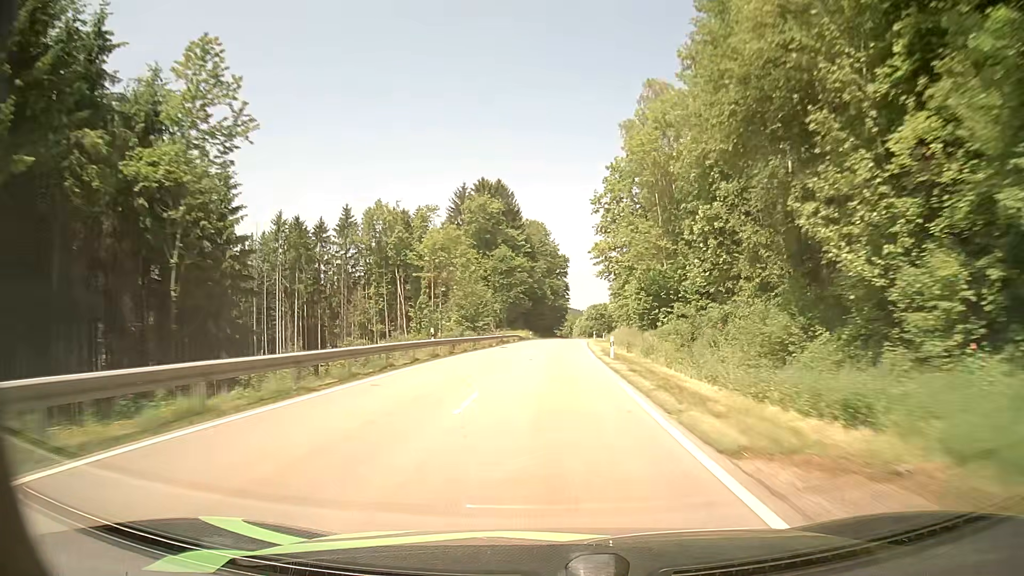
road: secondary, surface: asphalt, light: Day
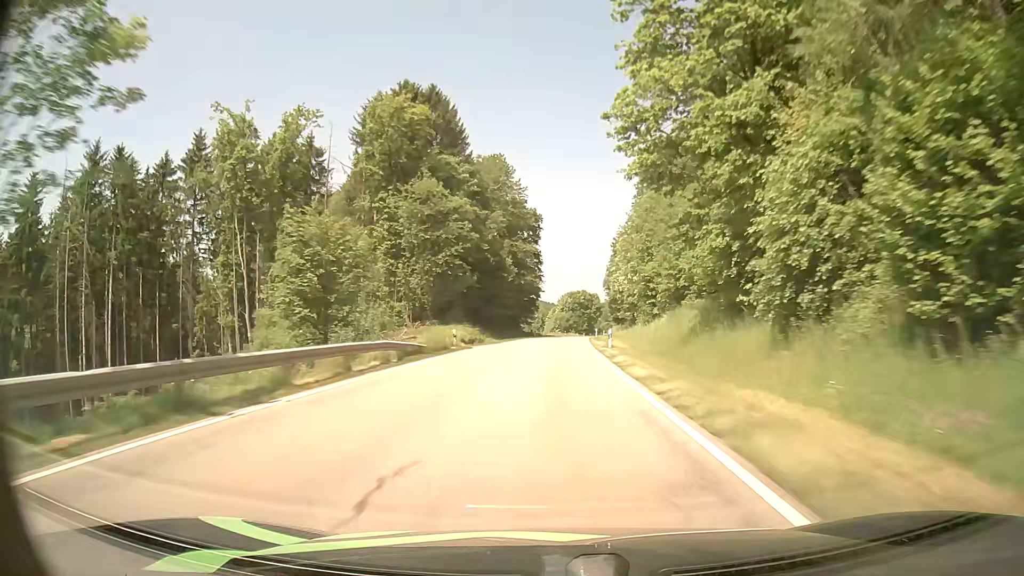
(+1.0, +48.8) m; +3°
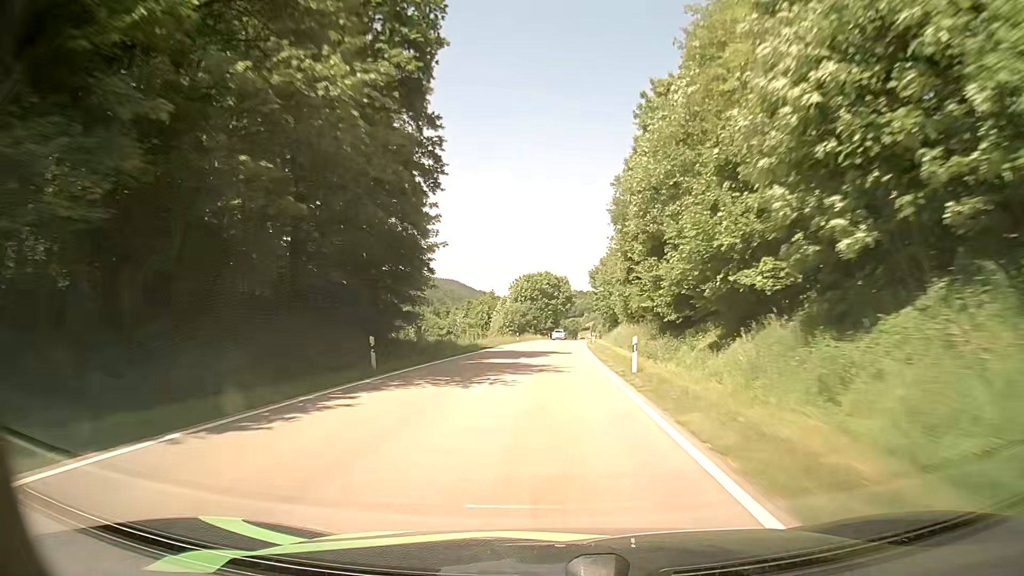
(+2.1, +65.3) m; +3°
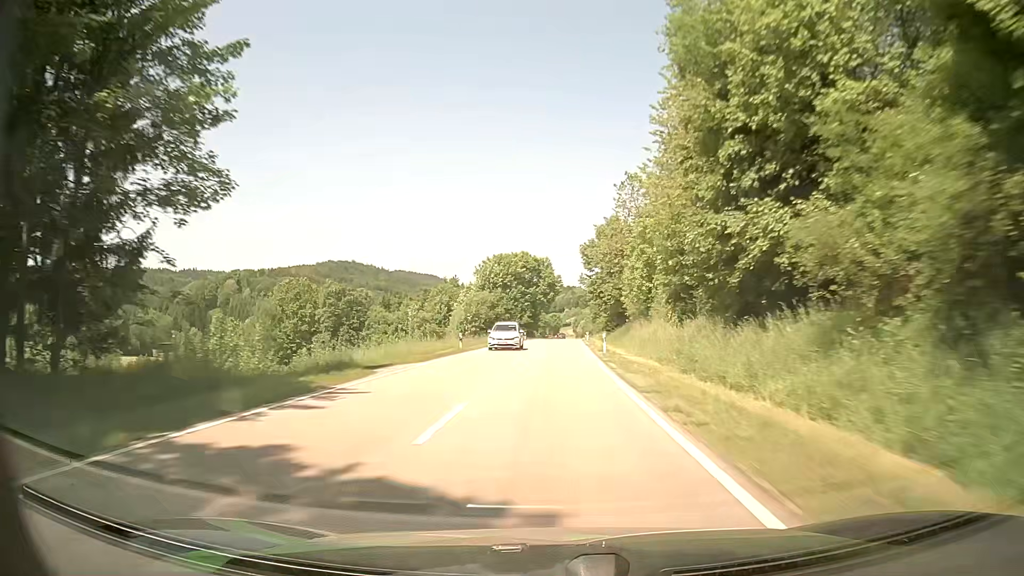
(+0.3, +32.9) m; +2°
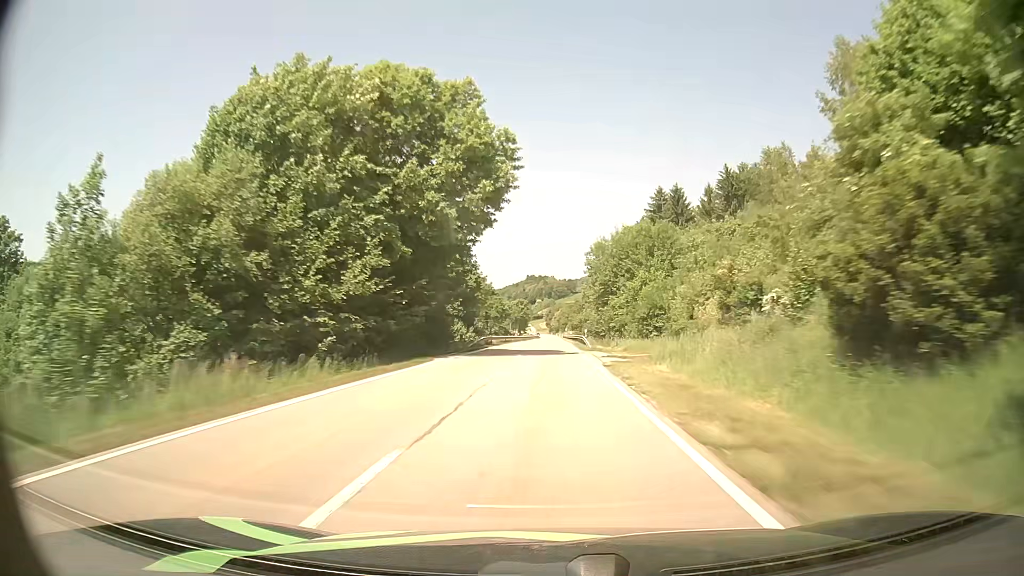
(+2.6, +84.5) m; +2°
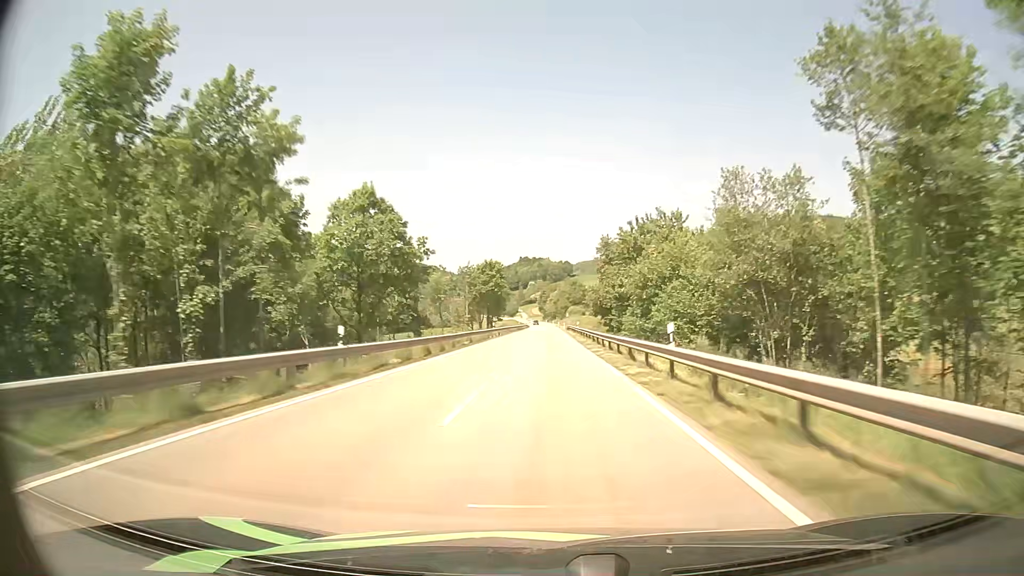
(+1.1, +88.3) m; +1°
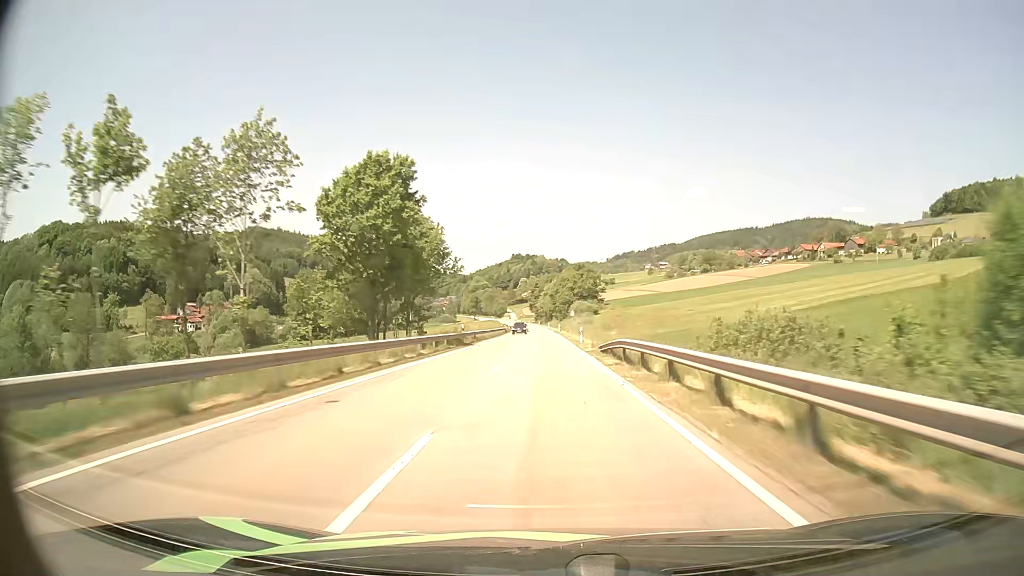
(+0.3, +72.4) m; +1°
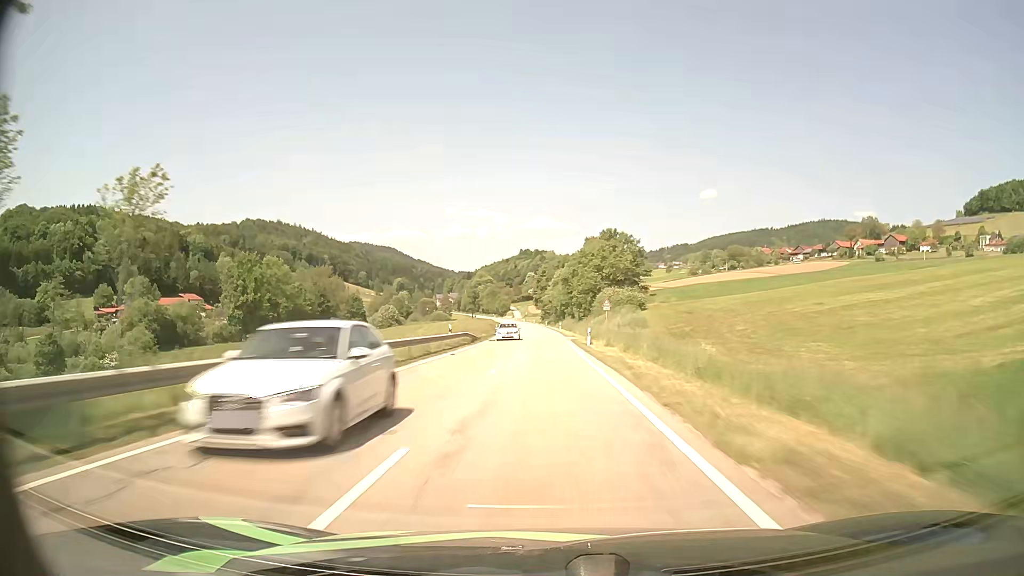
(-0.4, +54.5) m; -1°
(0, +10) (0, +20) (0, +30) (0, +40) (0, +50) (0, +60) (-1, +70) (-1, +80) (-1, +90) (-1, +100) m
